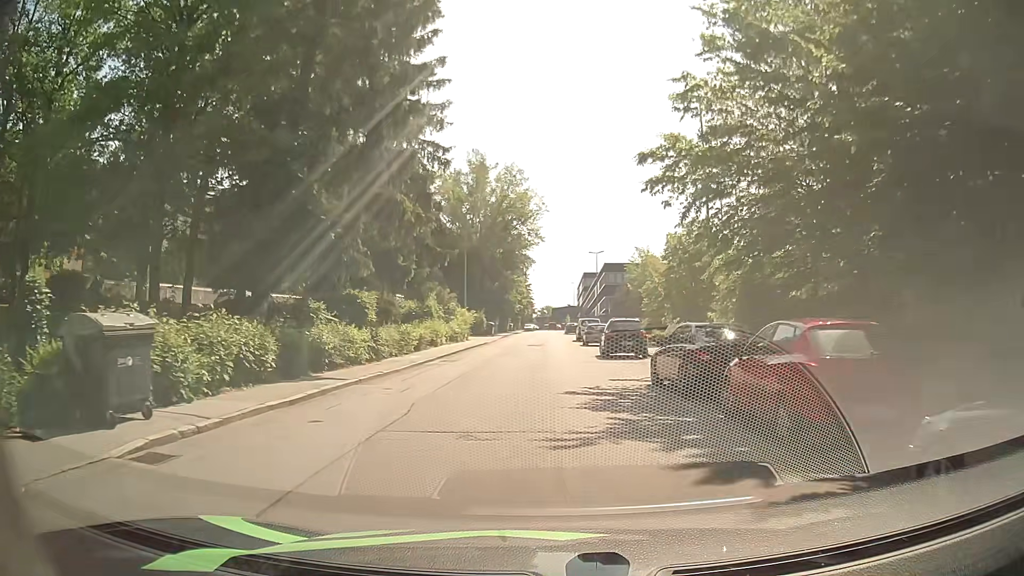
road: residential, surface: asphalt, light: Day
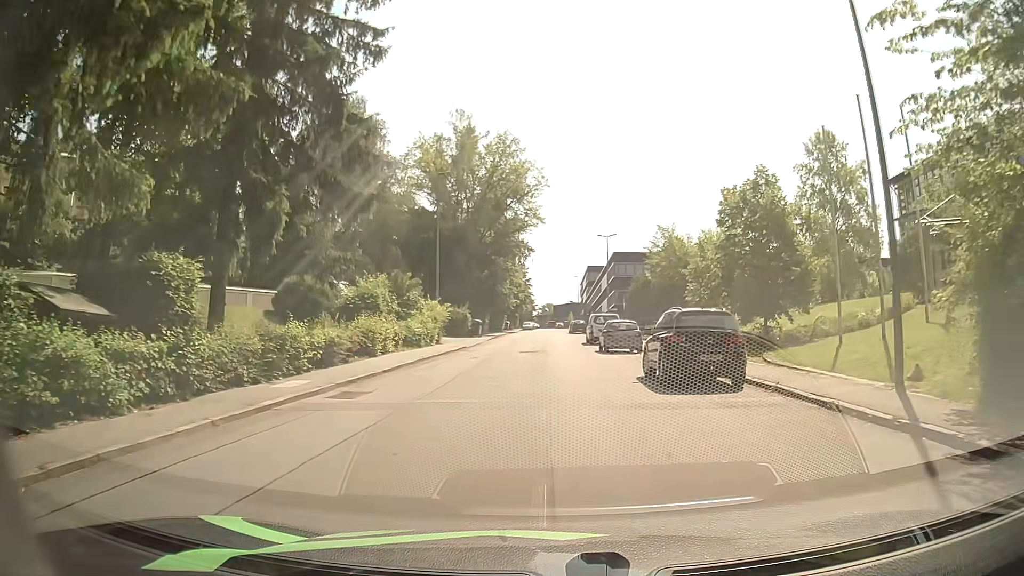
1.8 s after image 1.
(+0.3, +14.1) m; +1°
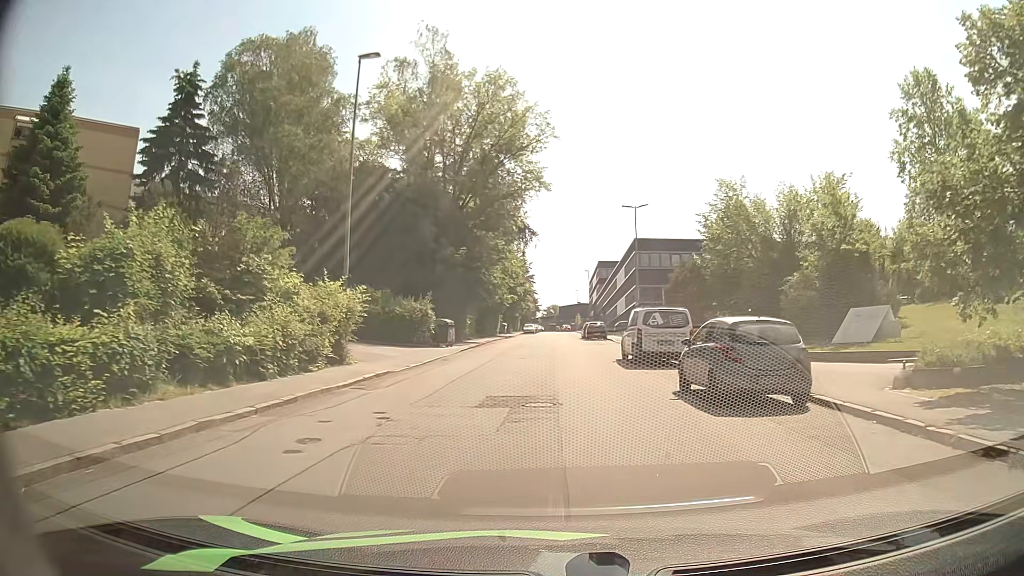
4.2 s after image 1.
(-0.2, +19.3) m; -2°
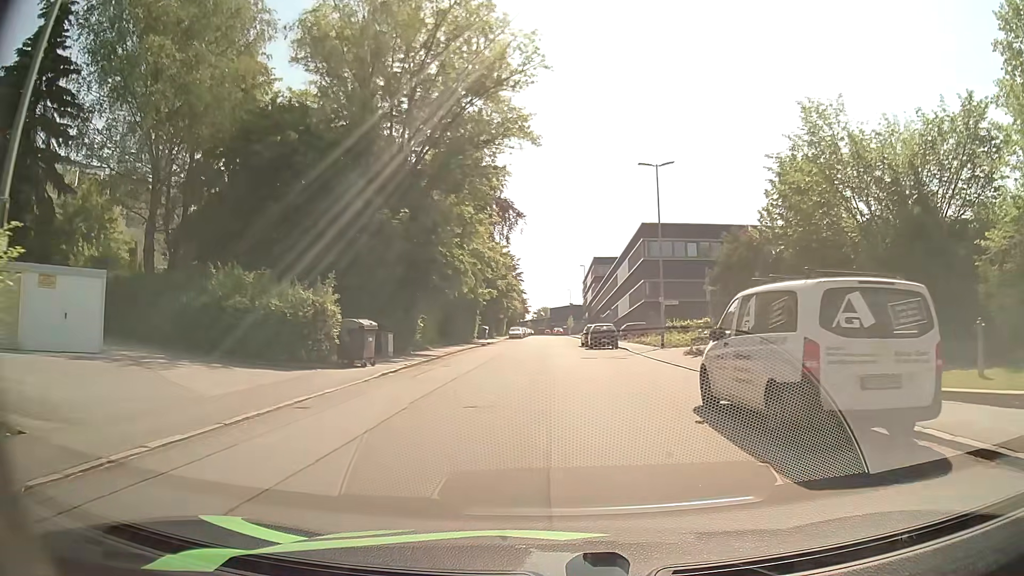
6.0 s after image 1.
(+0.3, +14.8) m; +1°
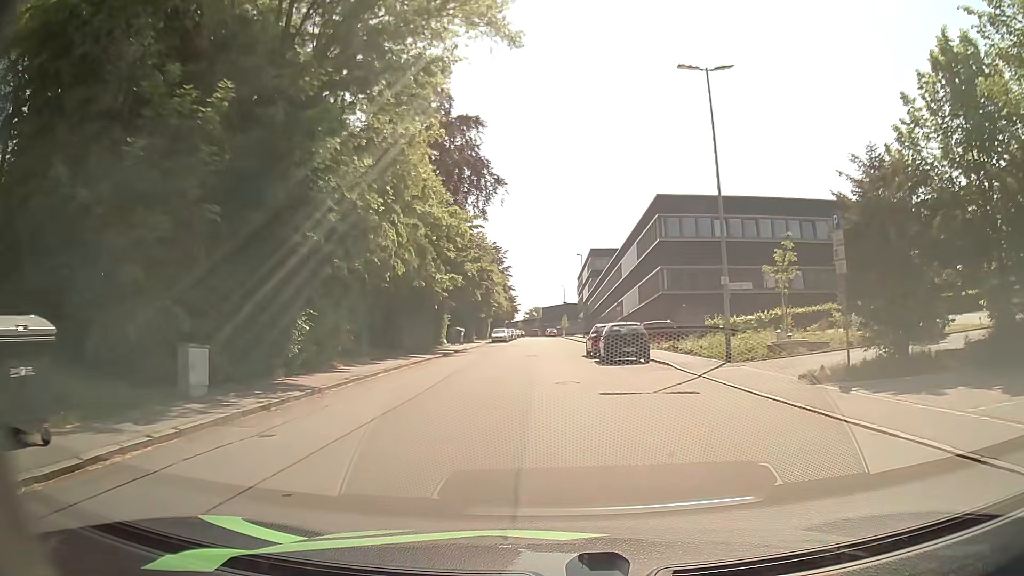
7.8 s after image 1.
(+0.2, +15.0) m; +1°
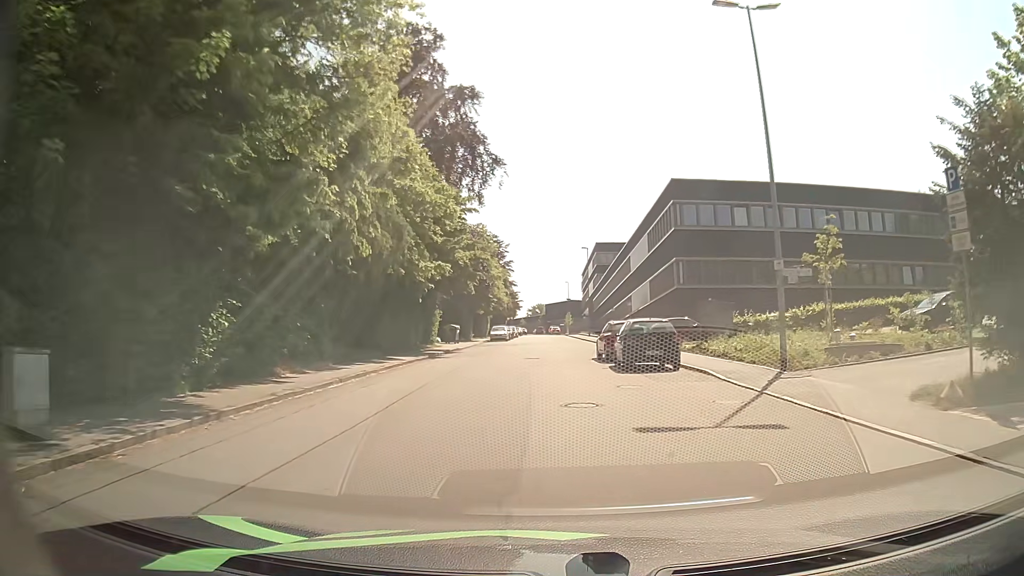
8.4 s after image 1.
(0.0, +5.0) m; 0°
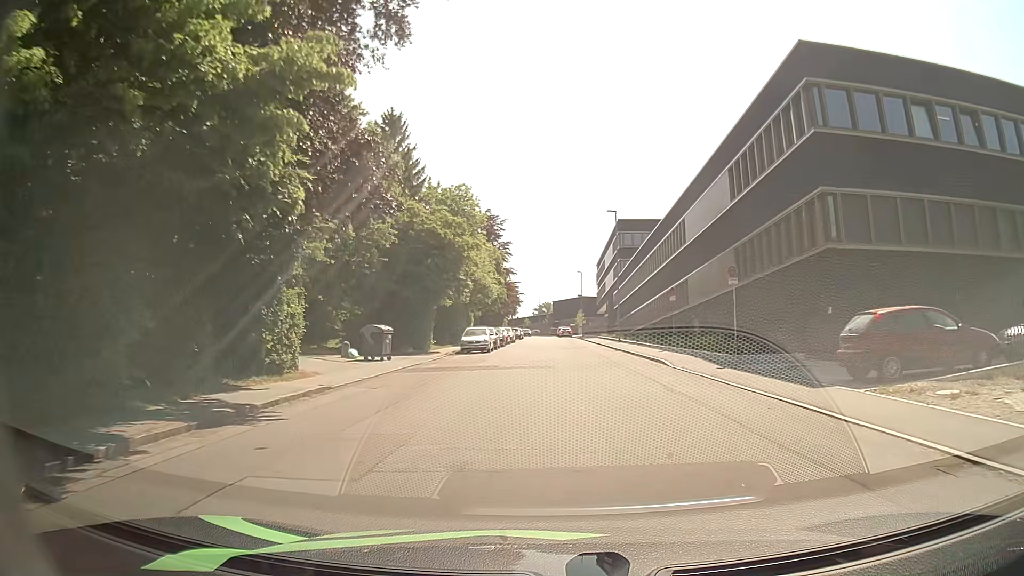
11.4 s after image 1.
(-0.1, +25.6) m; -1°
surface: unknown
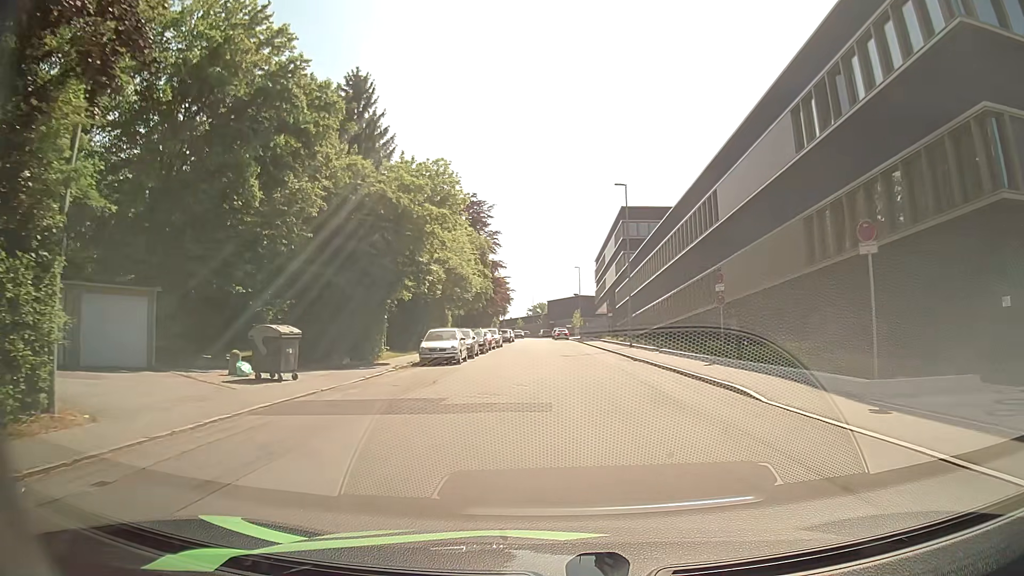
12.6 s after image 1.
(+0.2, +10.5) m; +1°
(0, +10) (0, +20) (0, +30) (0, +40) (0, +50) (0, +60) (-1, +70) (-1, +80) (-1, +90) (-1, +100) m
